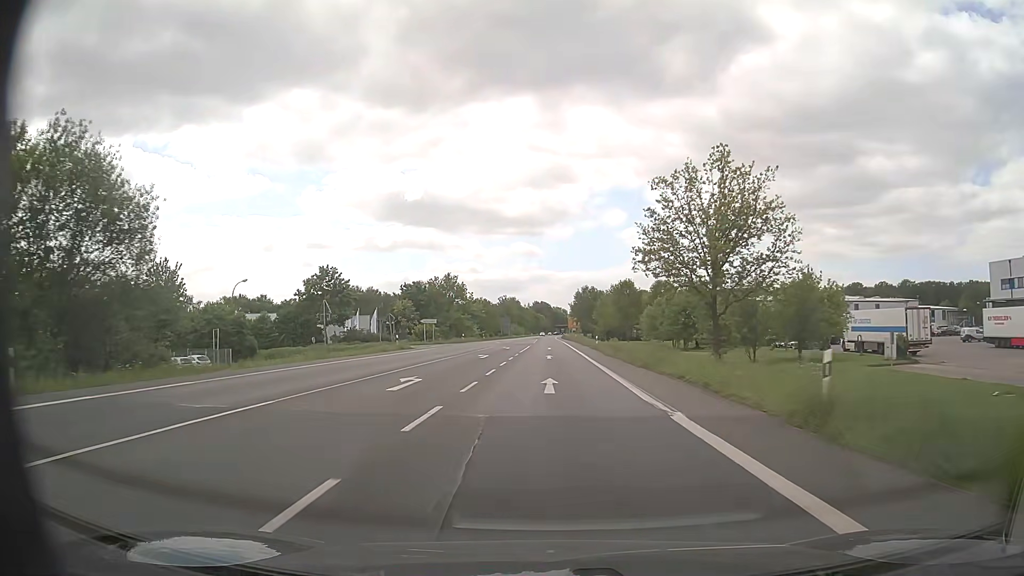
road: primary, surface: asphalt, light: Day
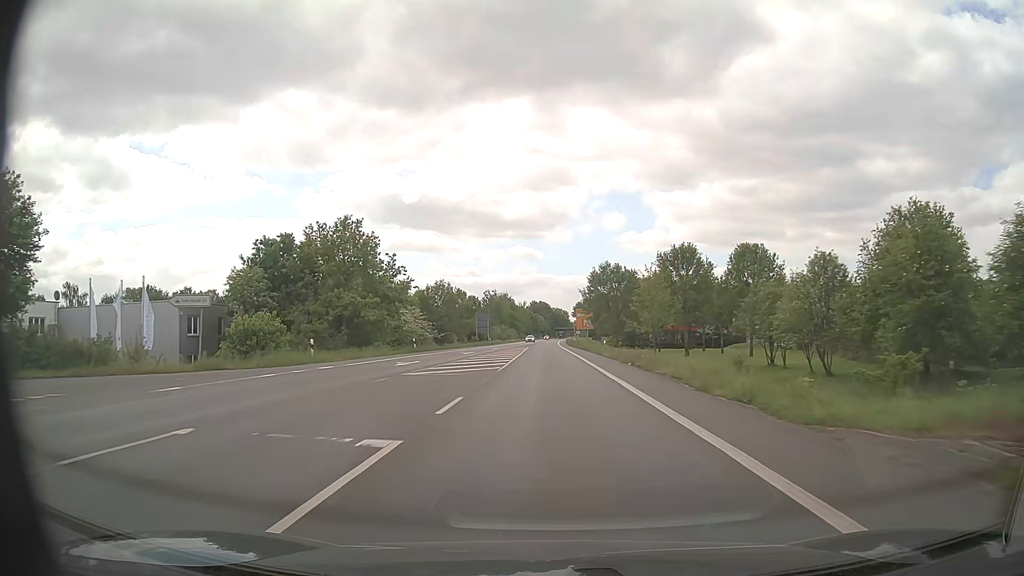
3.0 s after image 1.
(+0.1, +57.5) m; 0°
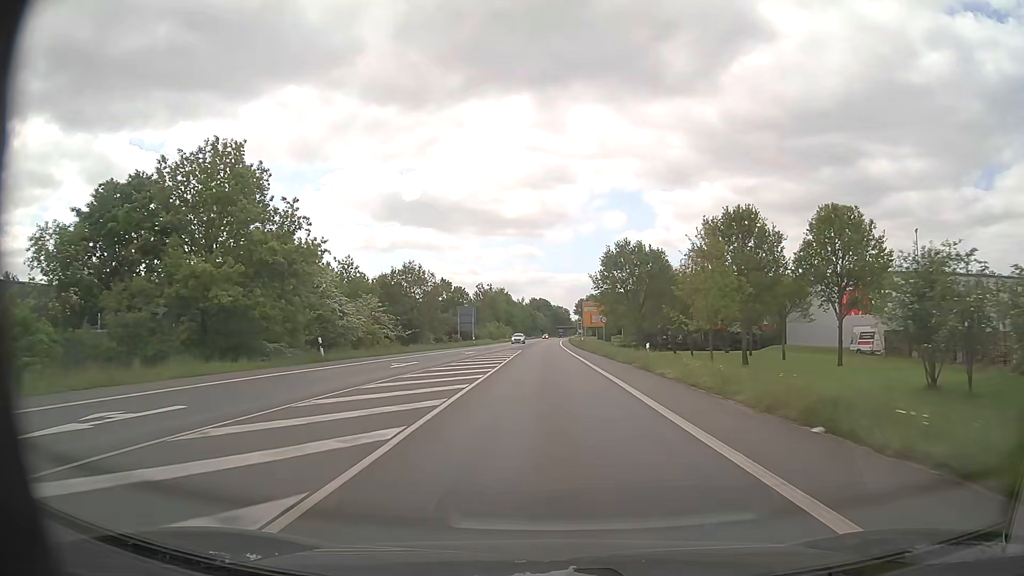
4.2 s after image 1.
(0.0, +23.0) m; 0°
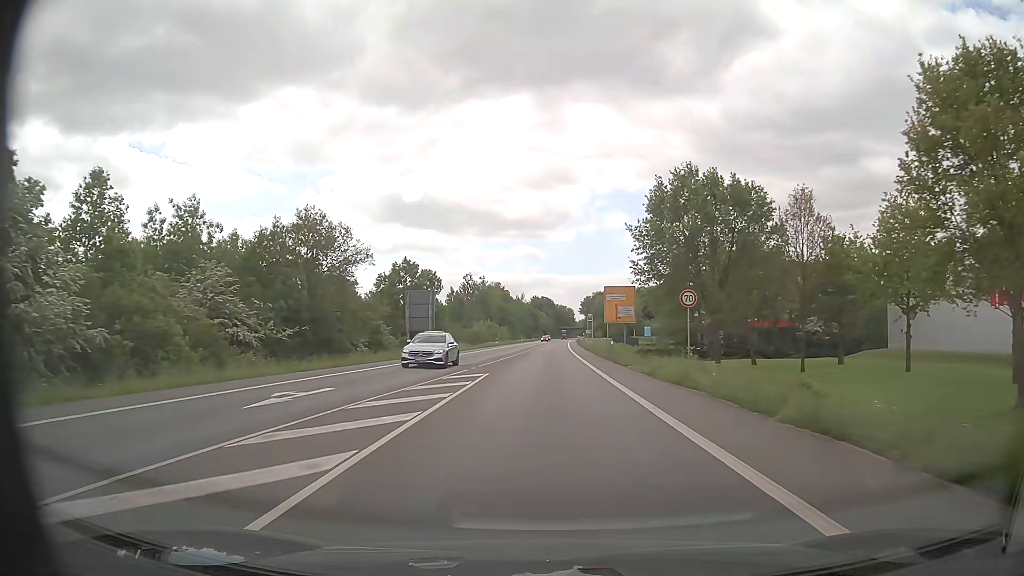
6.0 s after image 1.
(0.0, +34.4) m; 0°
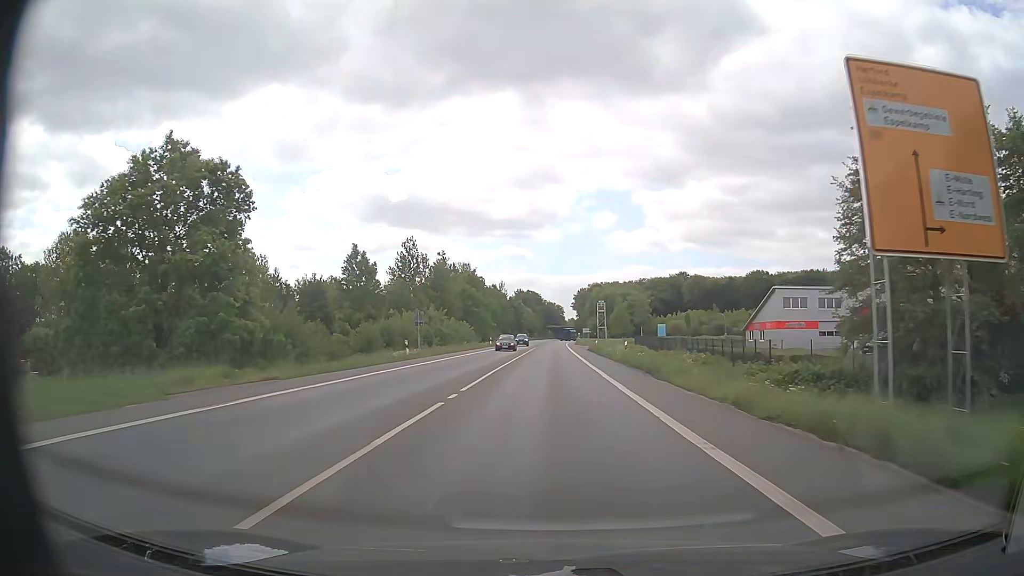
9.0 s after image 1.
(-0.1, +57.3) m; +1°
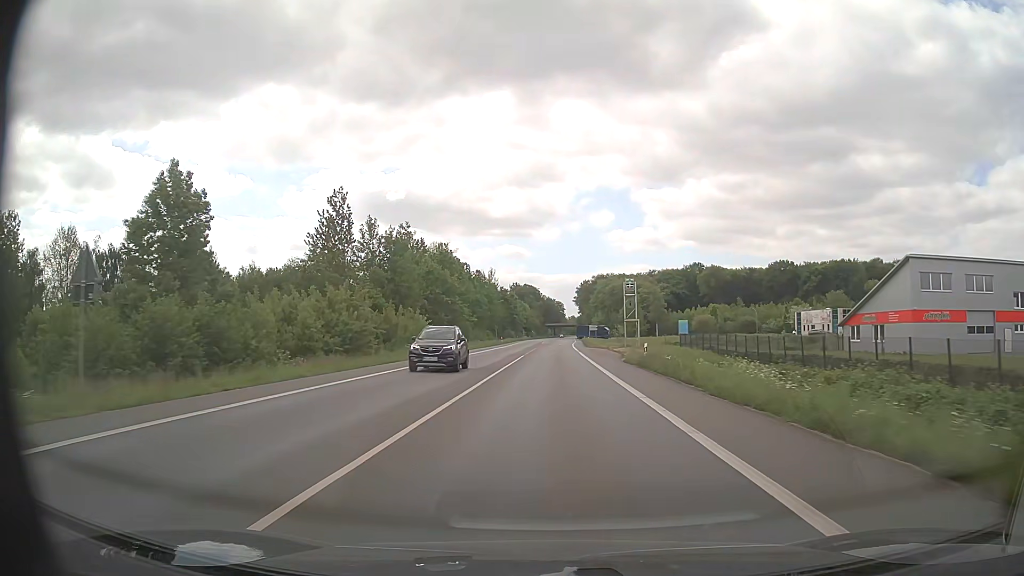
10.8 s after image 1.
(+0.2, +34.4) m; 0°
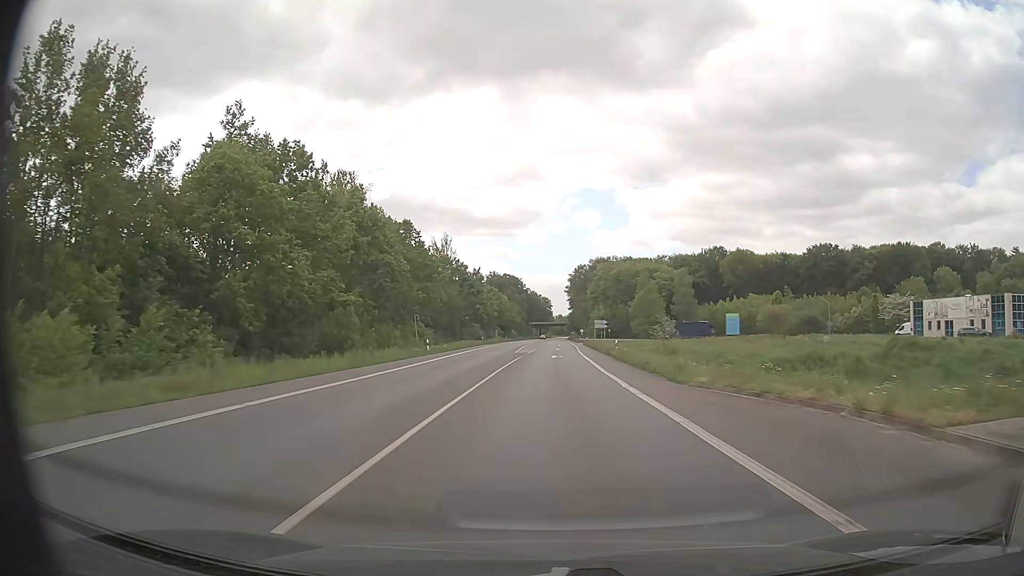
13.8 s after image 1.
(+0.2, +57.3) m; +1°
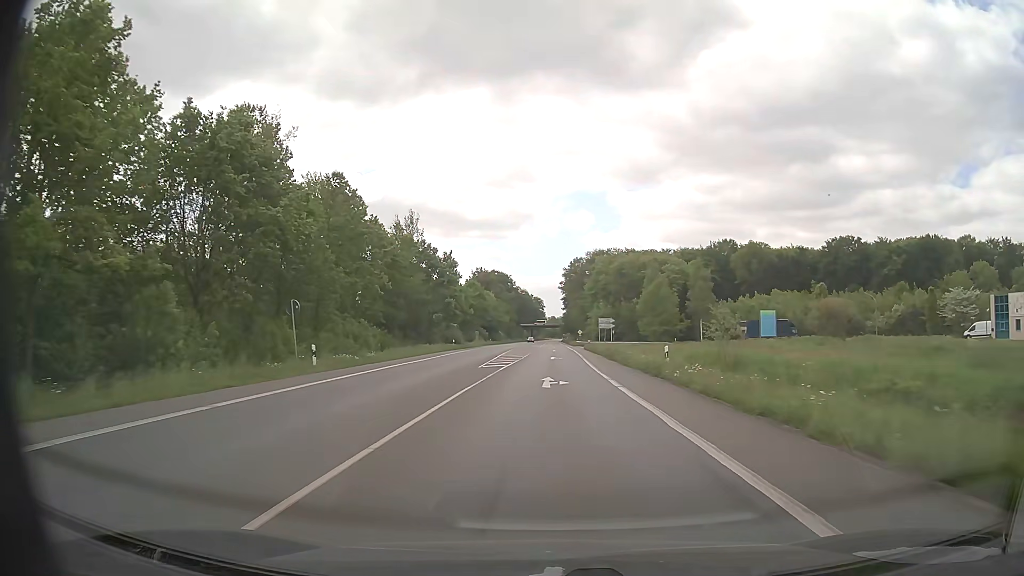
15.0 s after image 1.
(+0.2, +22.9) m; +1°
(0, +10) (0, +20) (0, +30) (0, +40) (0, +50) (0, +60) (0, +70) (0, +80) (+1, +90) (+1, +100) m
